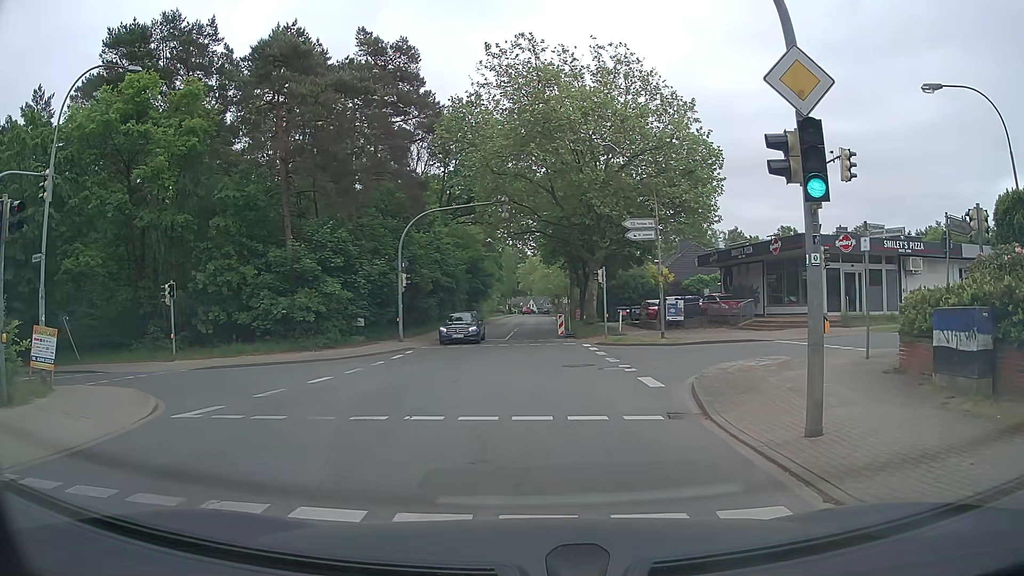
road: tertiary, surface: asphalt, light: Day
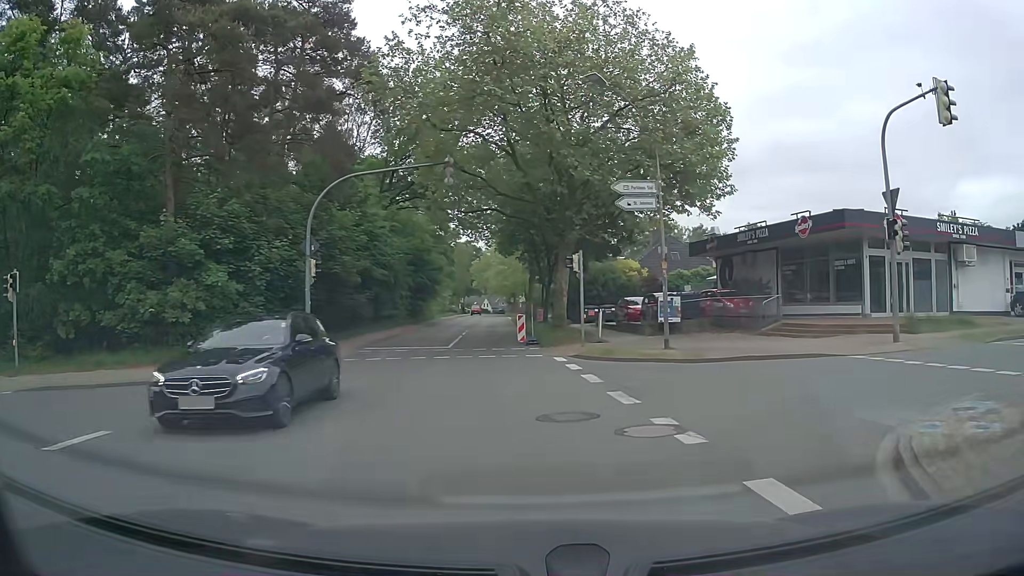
(+0.2, +8.6) m; +3°
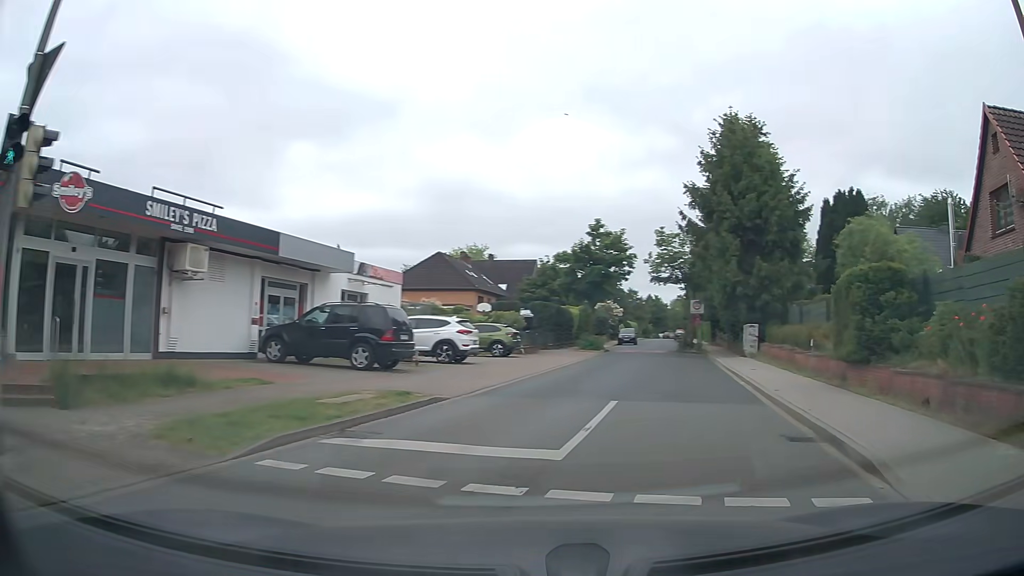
(+5.7, +10.2) m; +70°
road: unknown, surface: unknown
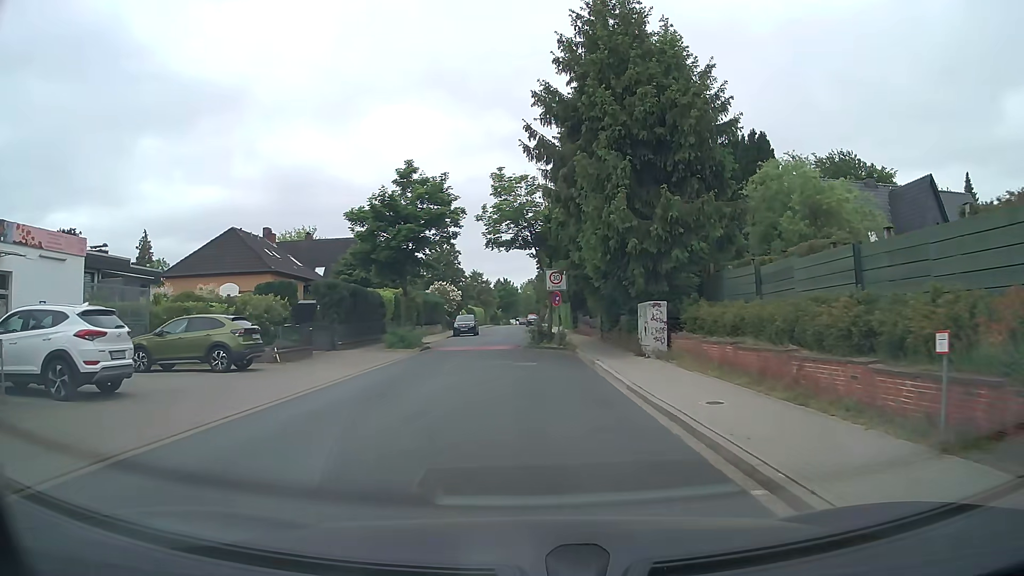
(+2.4, +13.1) m; +11°
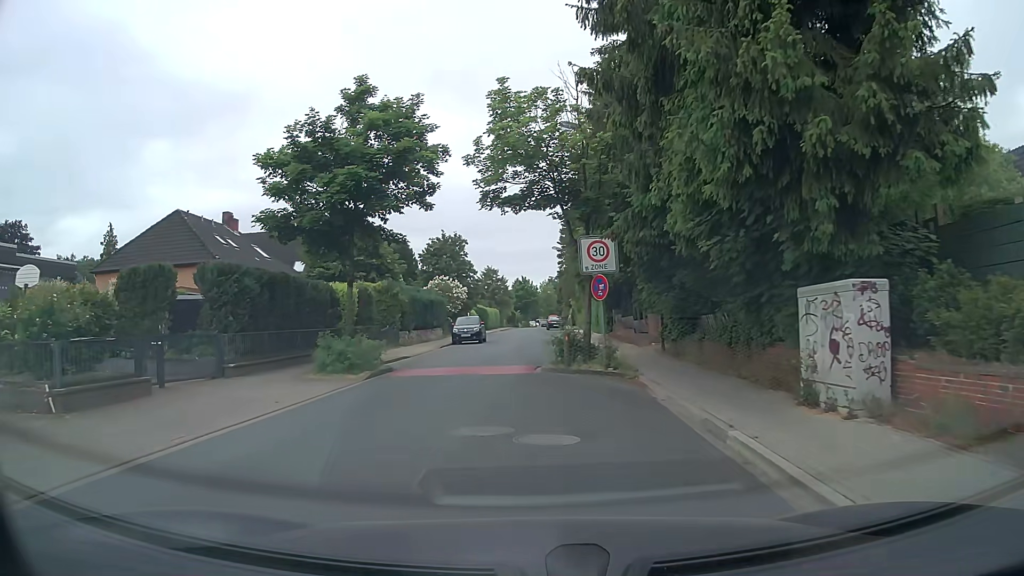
(+0.1, +11.6) m; -1°
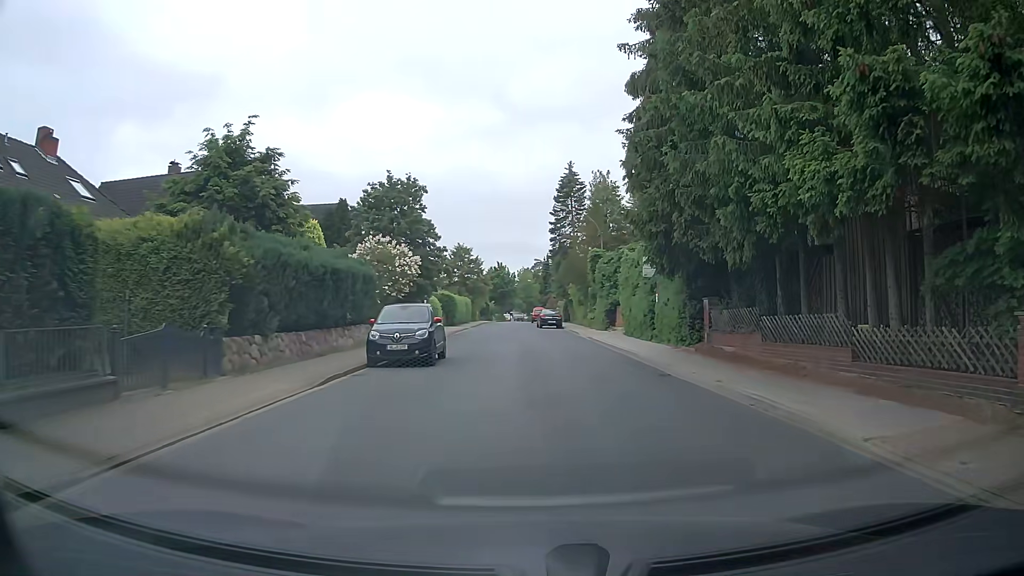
(-1.4, +20.9) m; +2°
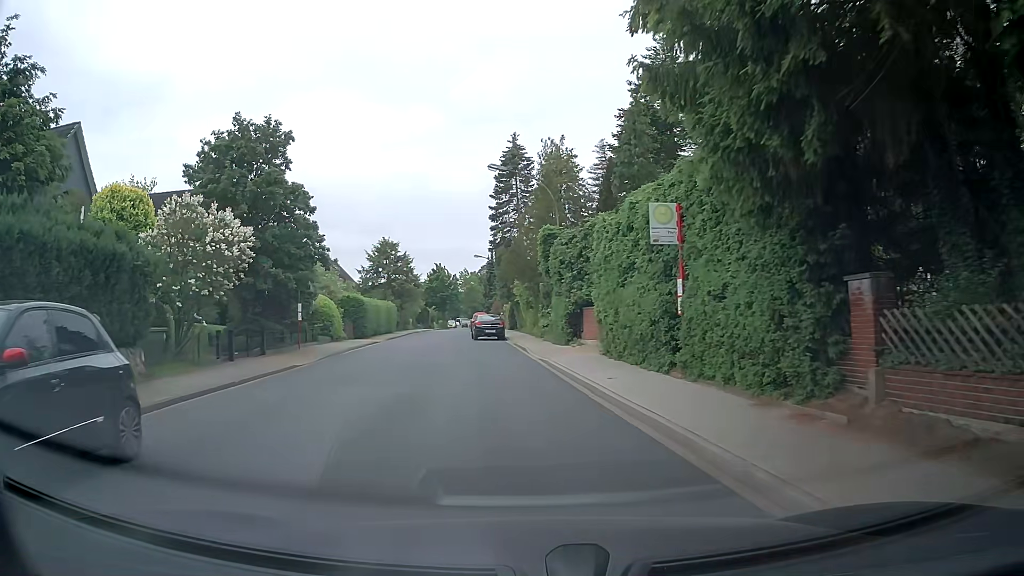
(+0.9, +13.2) m; +3°
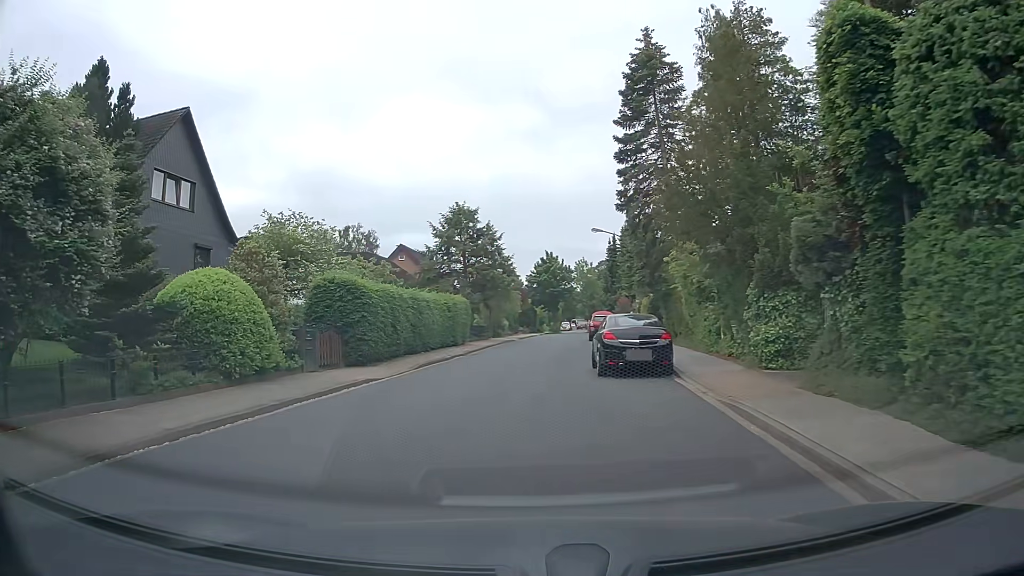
(-1.4, +21.8) m; -10°
(0, +10) (0, +20) (0, +30) (+1, +40) (+3, +50) (+6, +59) (+7, +69) (+8, +79) (+8, +89) (+8, +99) m
